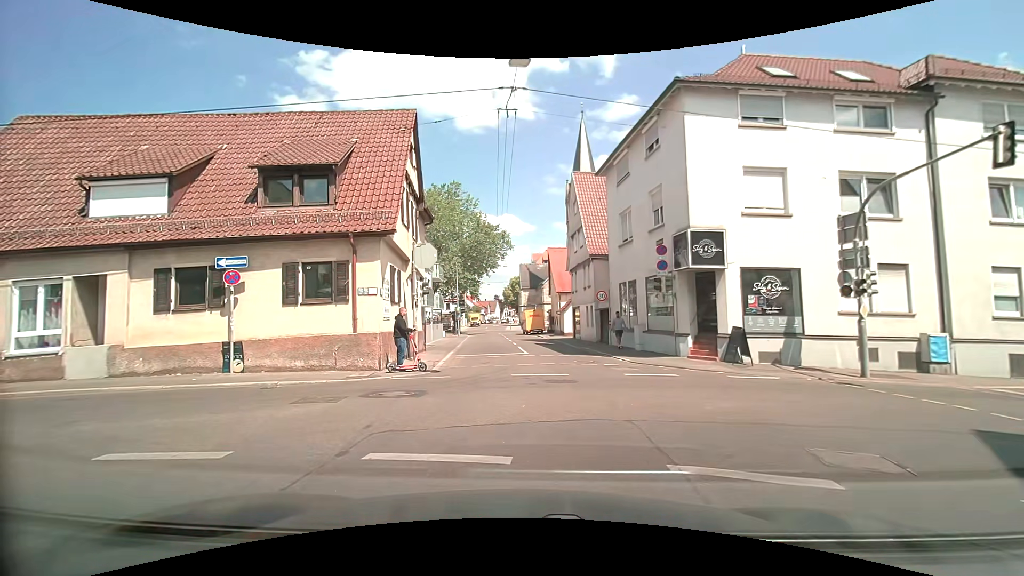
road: residential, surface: asphalt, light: Day
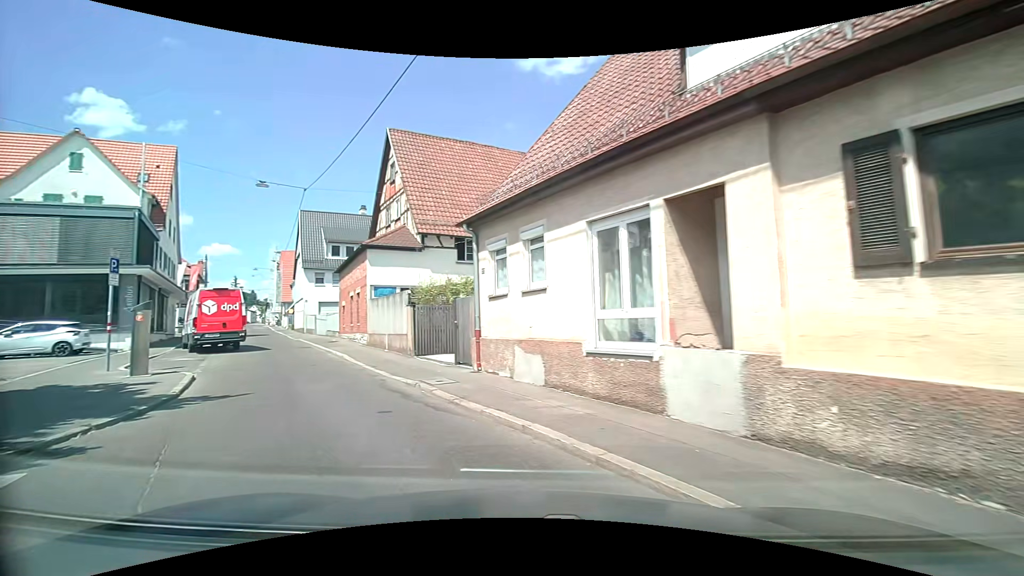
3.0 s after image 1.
(-5.6, +10.1) m; -65°
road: tertiary
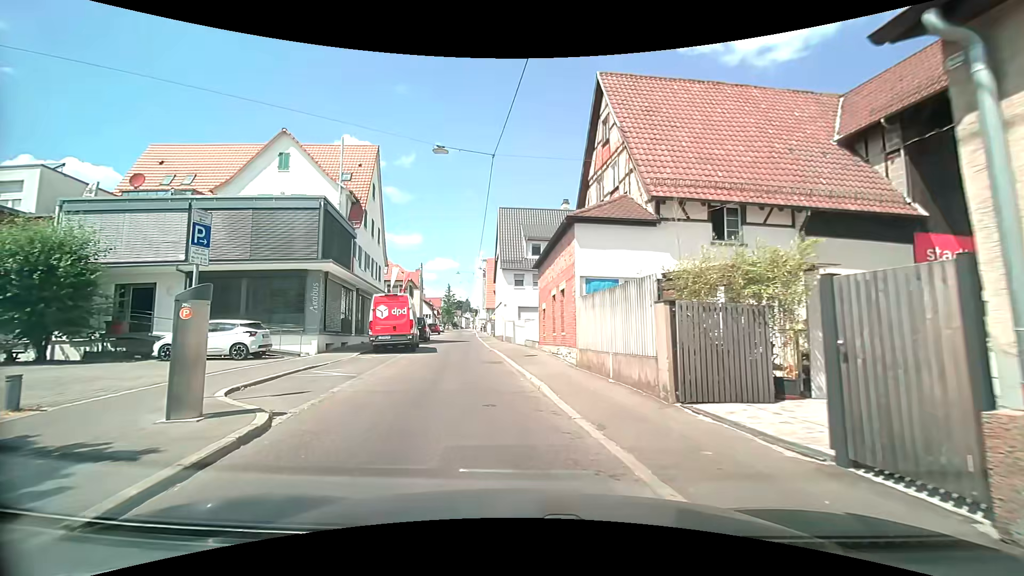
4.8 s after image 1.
(-1.8, +7.5) m; -25°
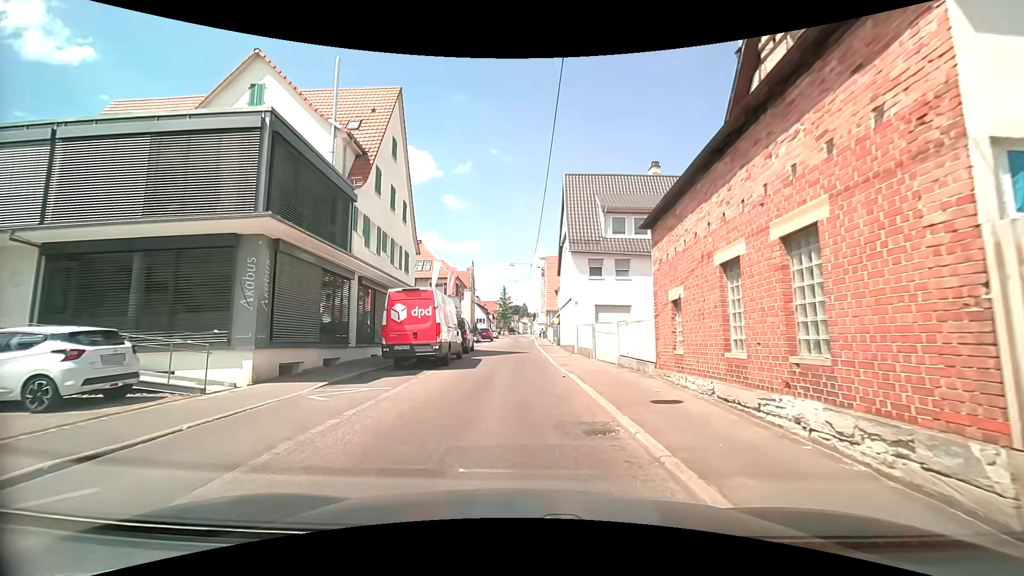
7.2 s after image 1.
(-0.6, +10.7) m; -4°
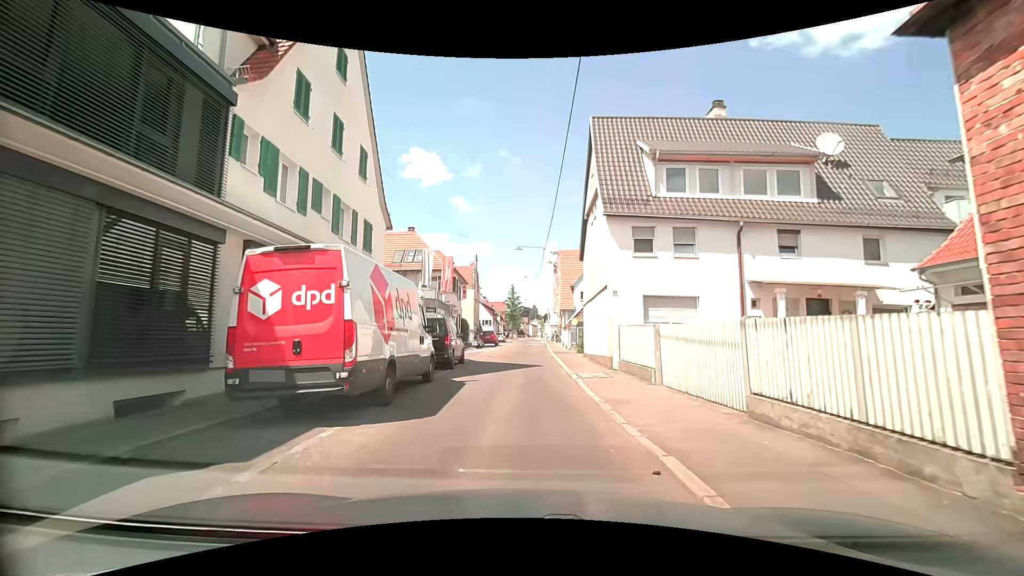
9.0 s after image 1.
(-0.1, +9.0) m; -1°
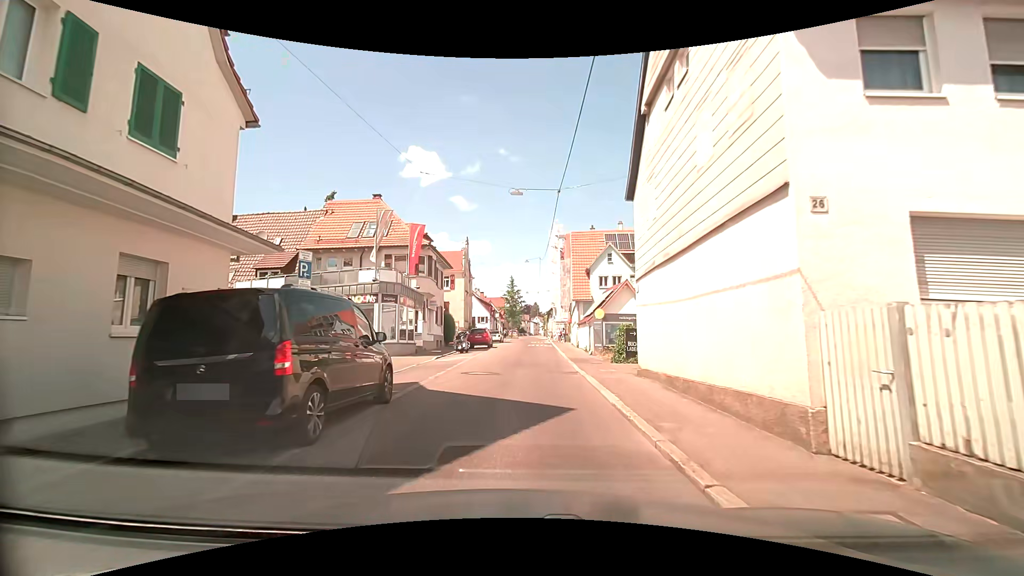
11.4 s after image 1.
(-0.3, +12.1) m; -1°
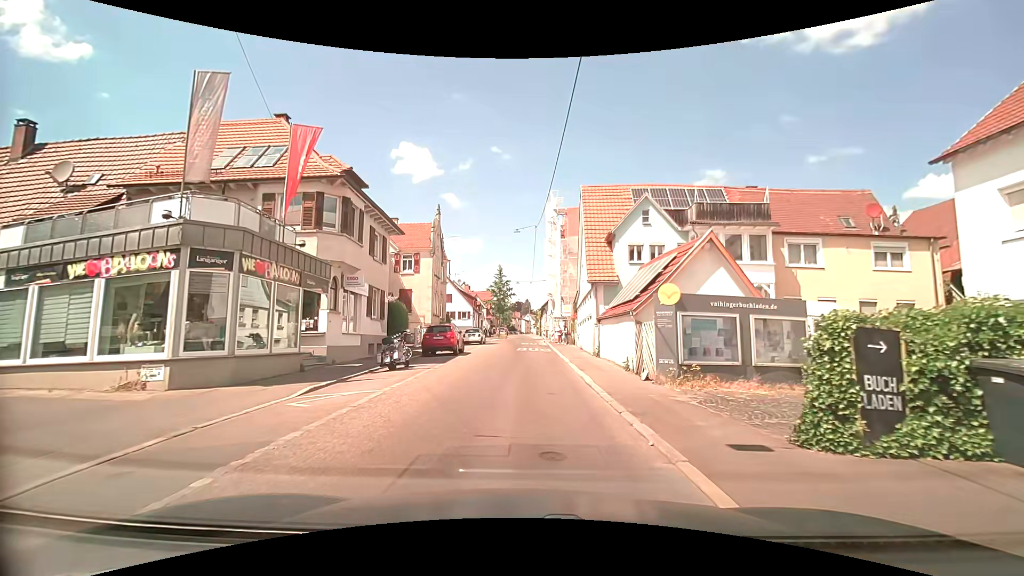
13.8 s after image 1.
(+0.1, +14.4) m; +1°
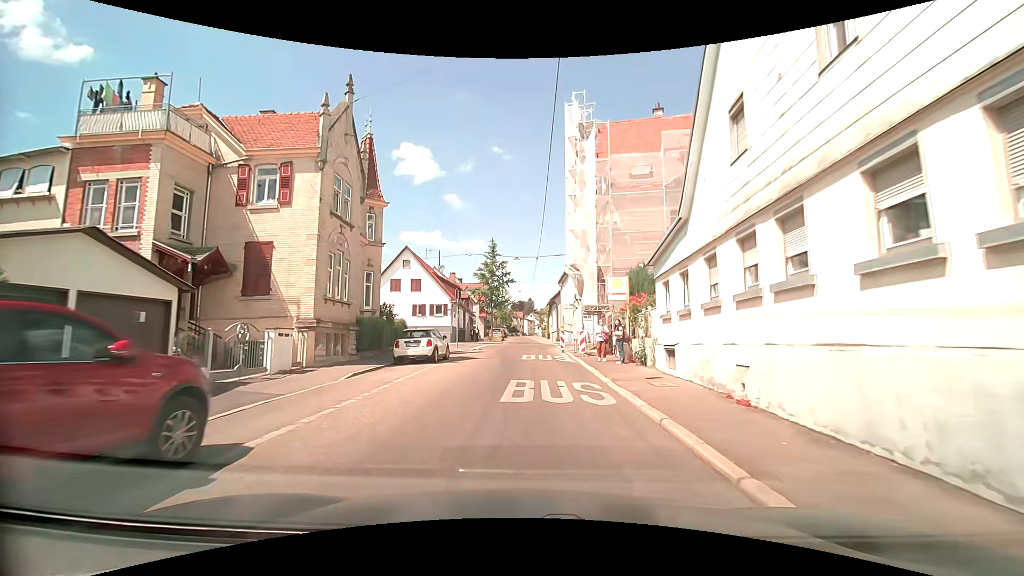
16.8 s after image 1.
(-0.1, +23.2) m; 0°
(0, +10) (0, +20) (0, +30) (0, +40) (0, +50) (0, +60) (0, +70) (-1, +80) (-1, +90) (-1, +100) m
